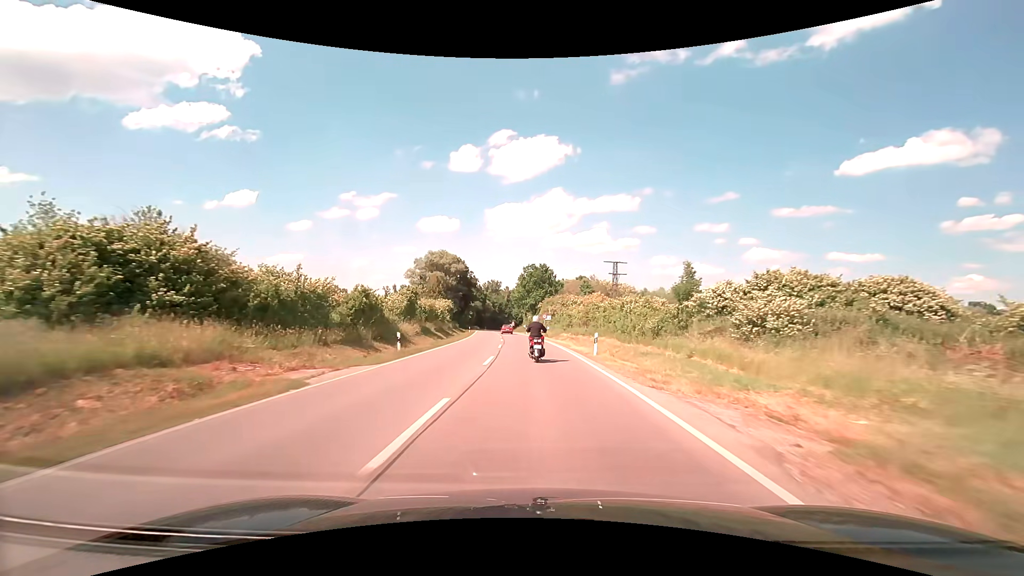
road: secondary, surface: asphalt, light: Day
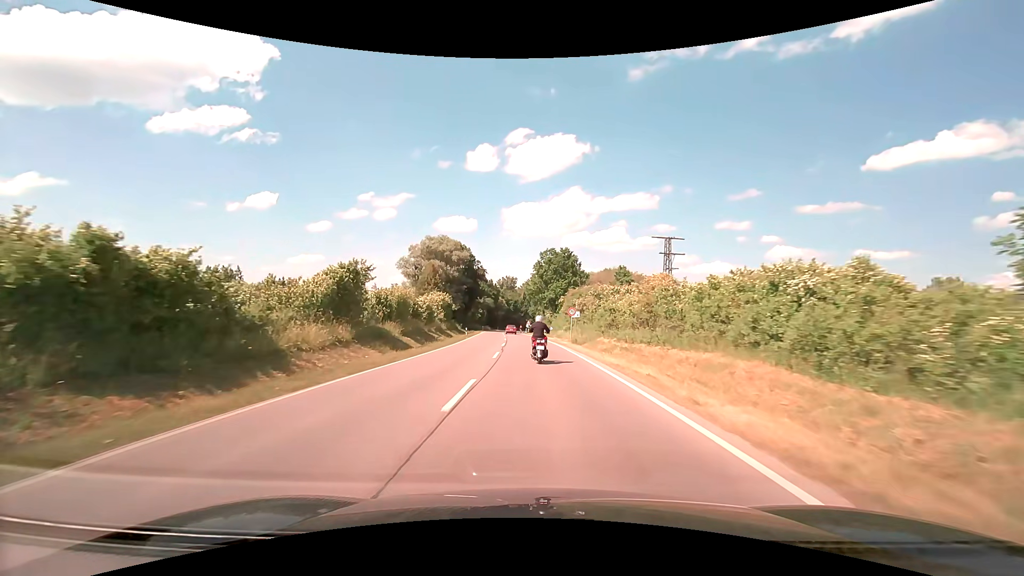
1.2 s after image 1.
(-0.3, +20.7) m; -2°
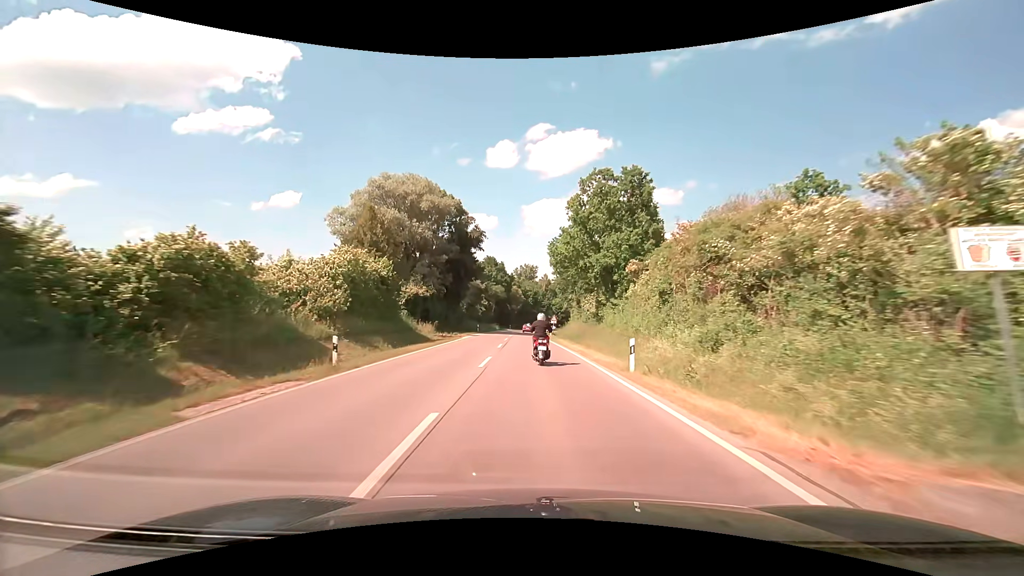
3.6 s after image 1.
(-1.3, +40.8) m; -3°
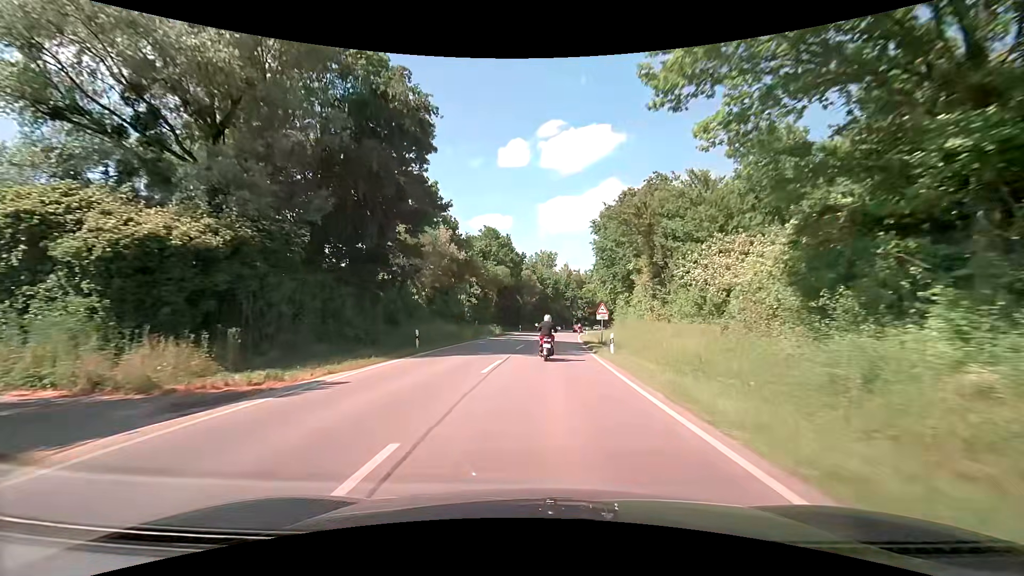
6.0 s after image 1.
(-0.8, +37.7) m; -2°
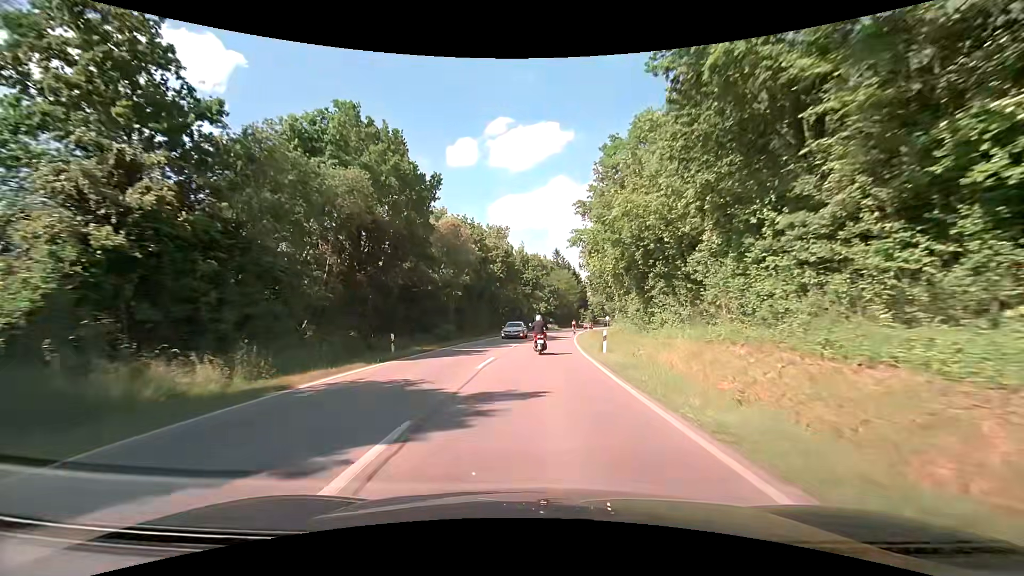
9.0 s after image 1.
(+1.6, +46.5) m; +5°
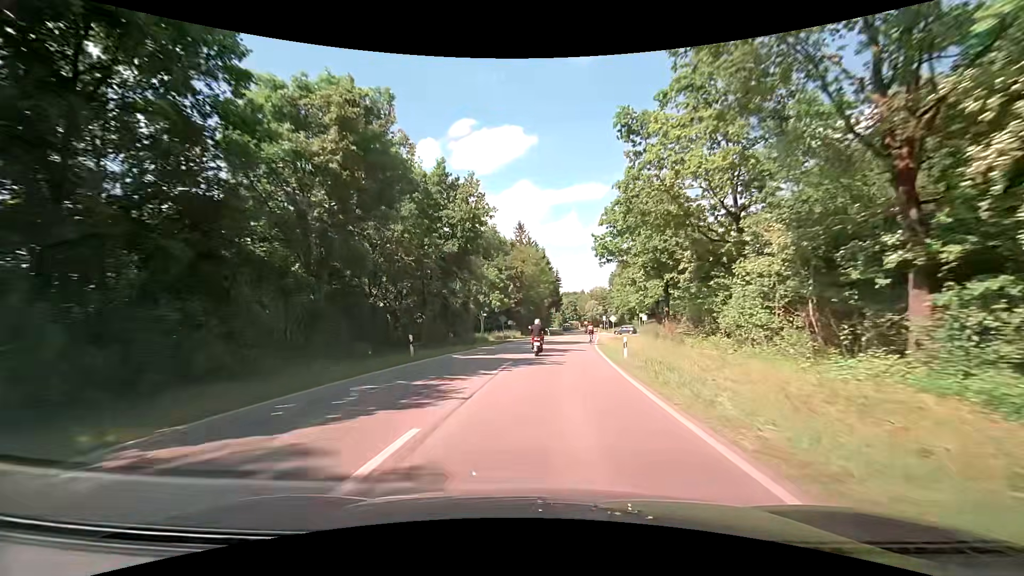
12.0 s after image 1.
(+1.7, +48.4) m; +4°
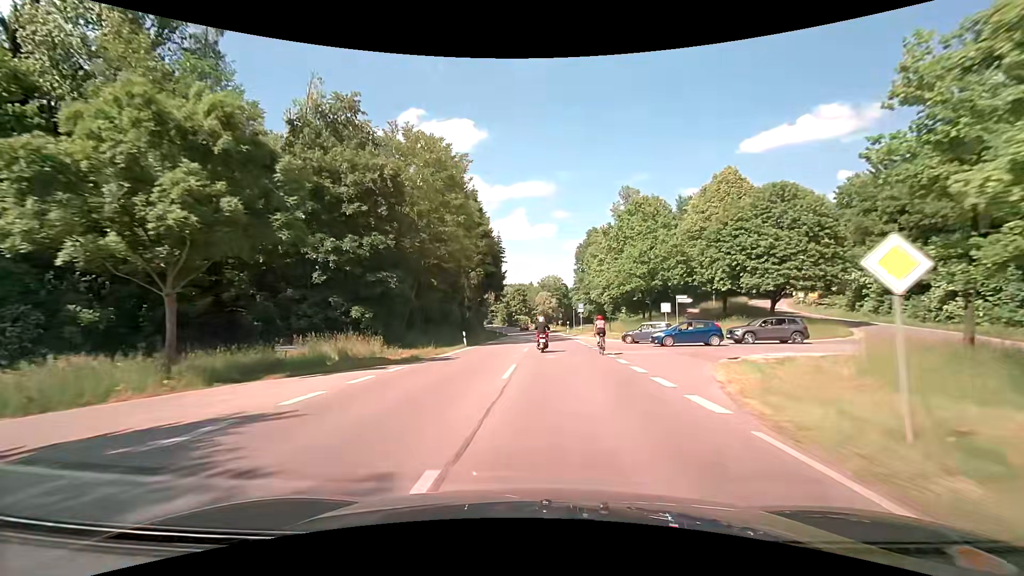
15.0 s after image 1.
(+3.5, +49.8) m; +7°
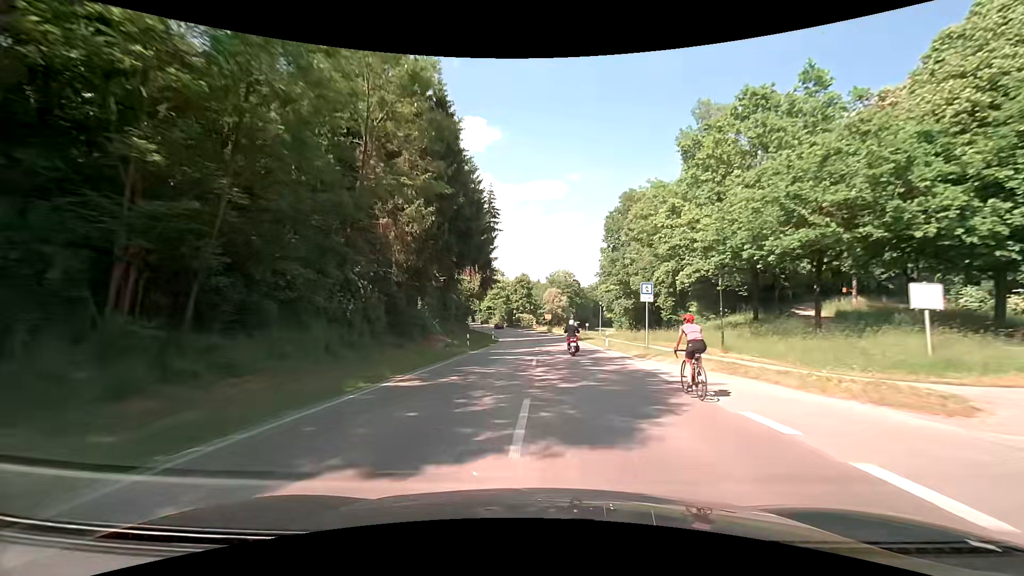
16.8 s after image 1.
(-0.1, +31.3) m; -1°
(0, +10) (0, +20) (0, +30) (0, +40) (0, +50) (0, +60) (-1, +70) (-2, +80) (-3, +90) (-6, +100) m
